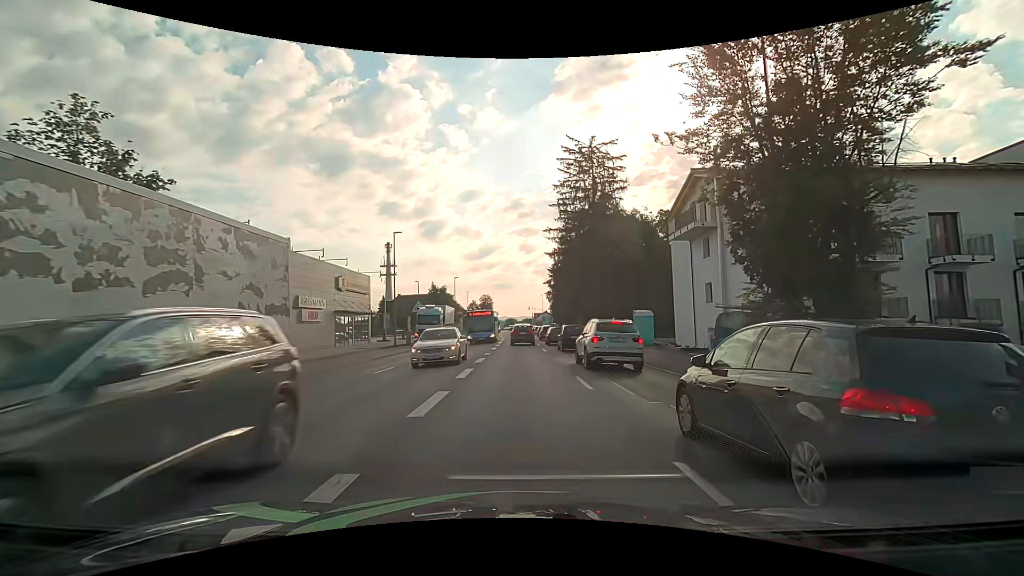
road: tertiary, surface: asphalt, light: Day
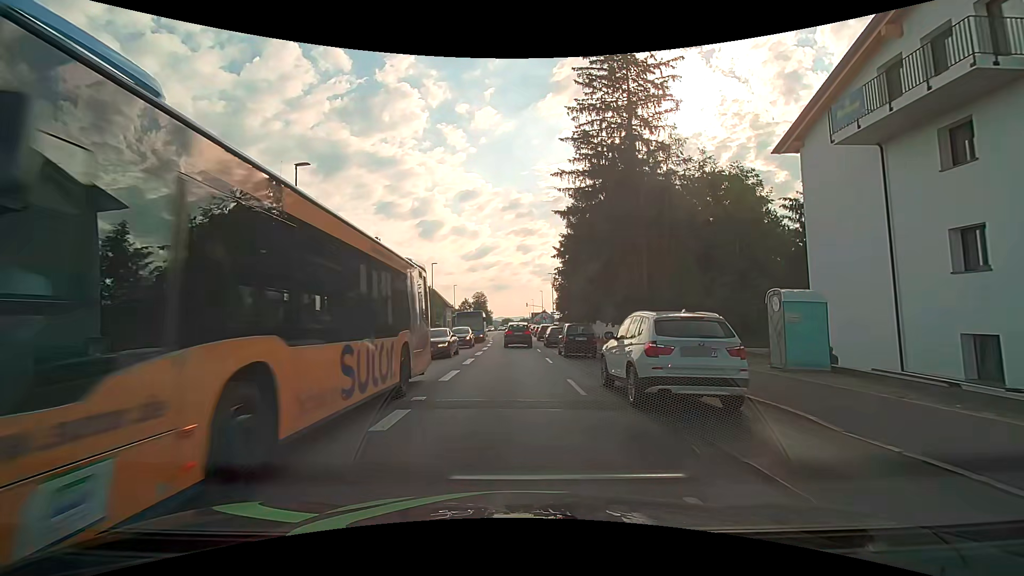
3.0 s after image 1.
(+0.1, +18.9) m; 0°
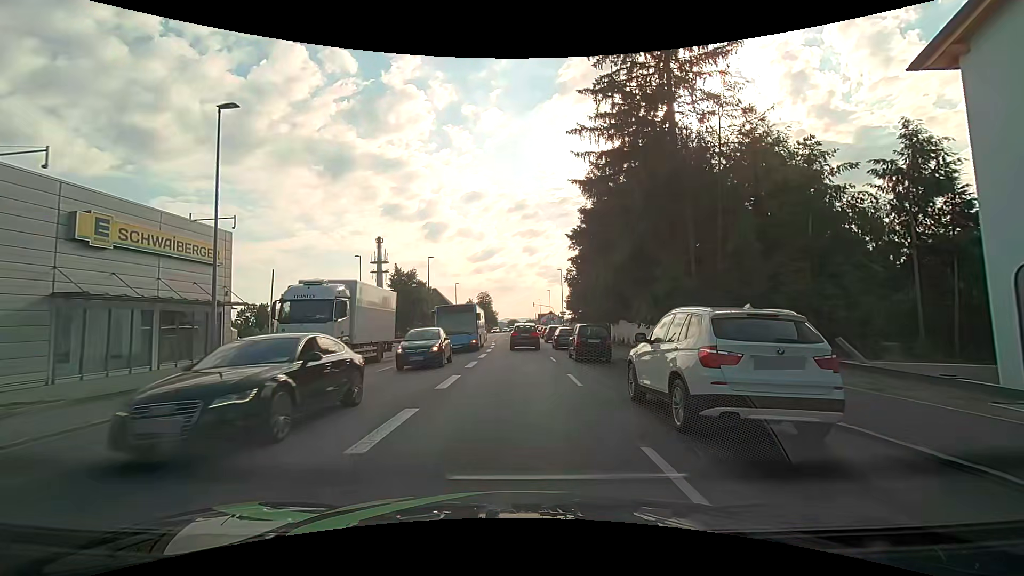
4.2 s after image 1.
(-0.1, +7.3) m; -1°
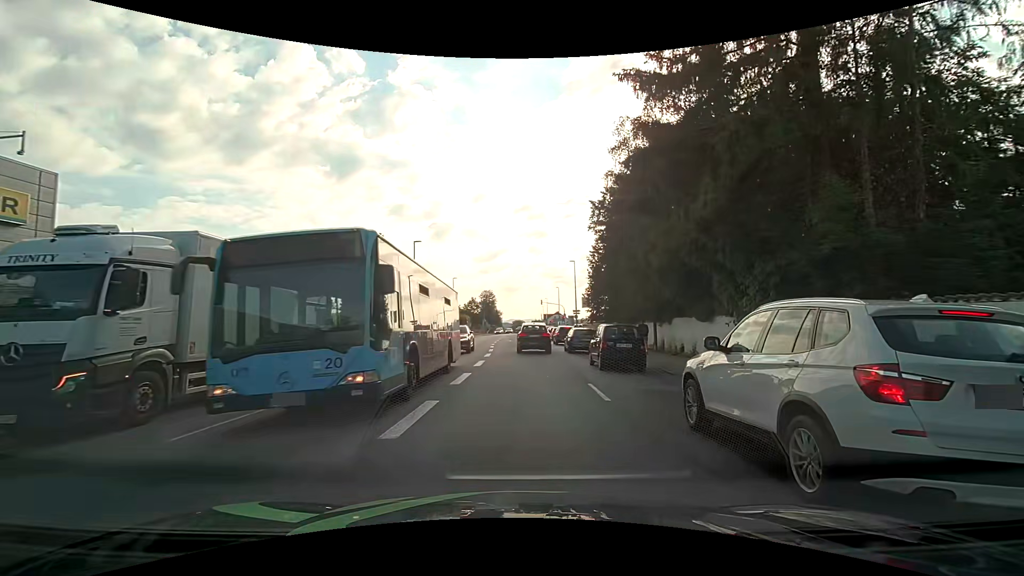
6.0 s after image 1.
(0.0, +11.3) m; -1°
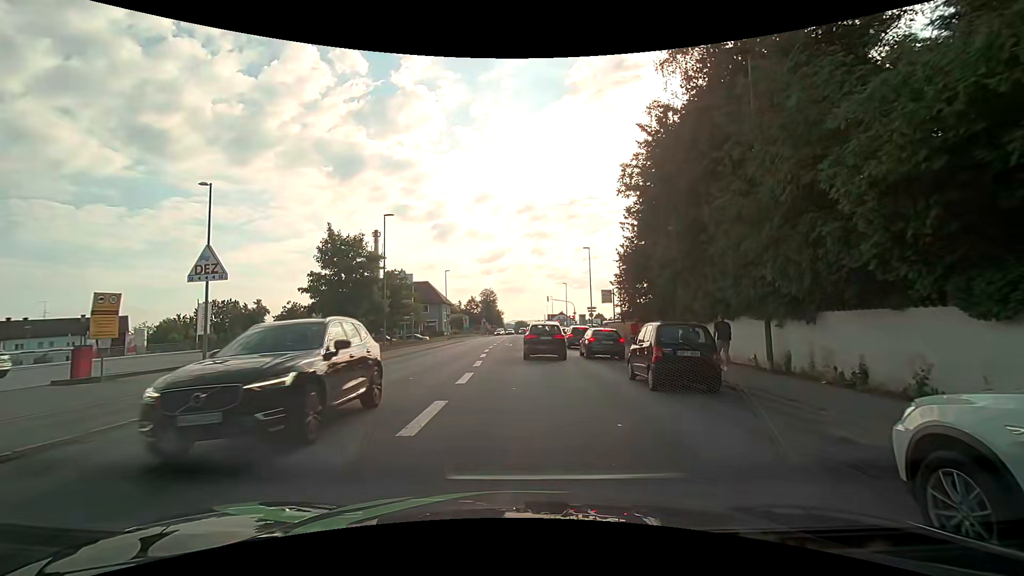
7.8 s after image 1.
(+0.1, +11.9) m; 0°
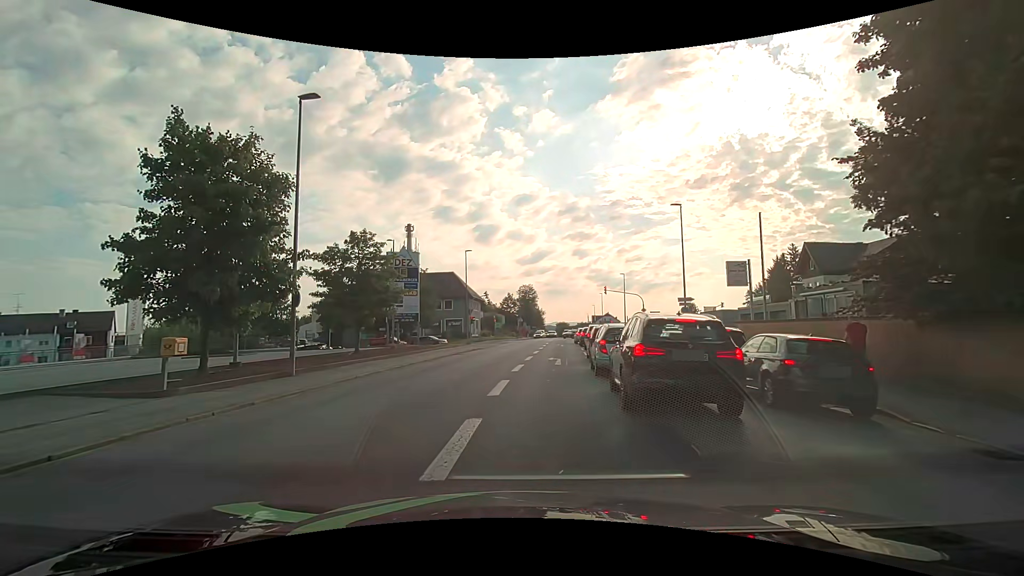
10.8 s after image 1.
(-0.3, +20.0) m; -4°
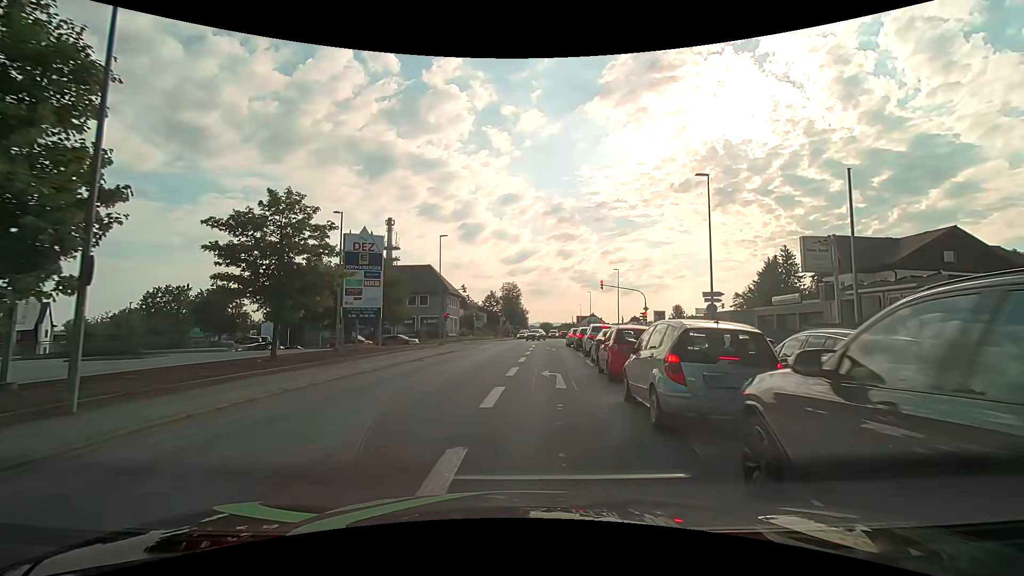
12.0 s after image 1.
(0.0, +7.9) m; +2°
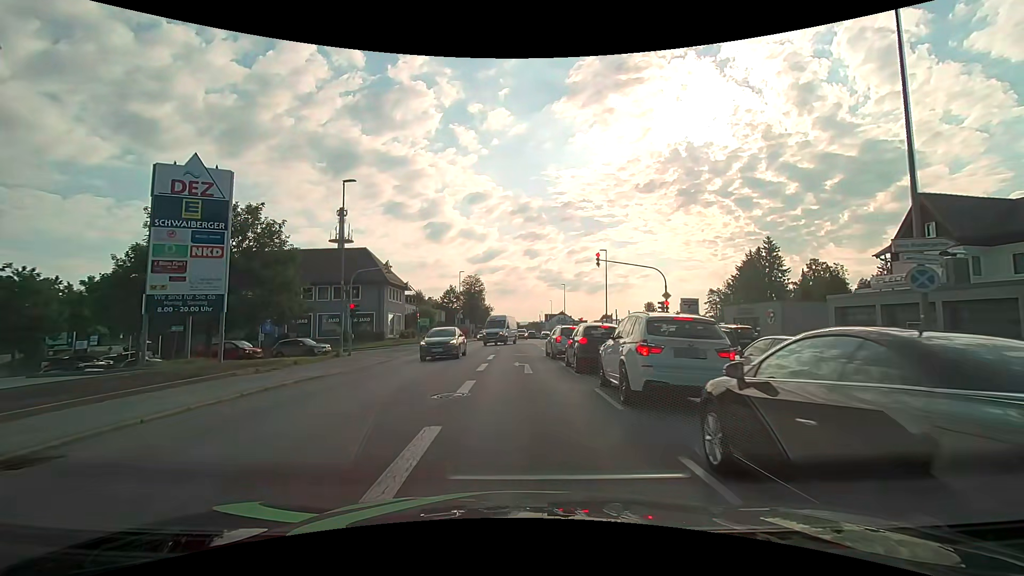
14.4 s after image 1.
(+0.7, +17.0) m; +4°
